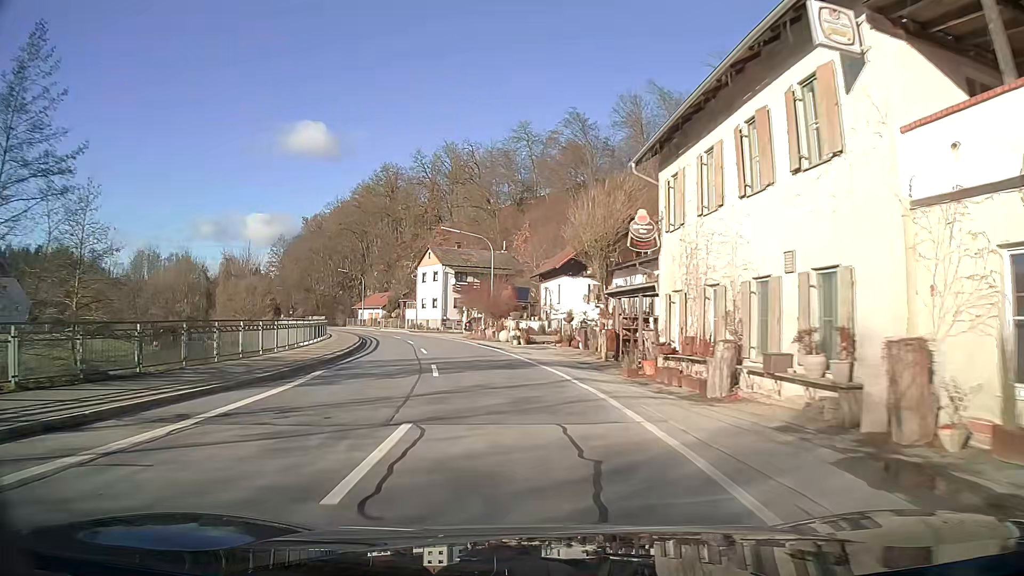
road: secondary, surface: asphalt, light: Day
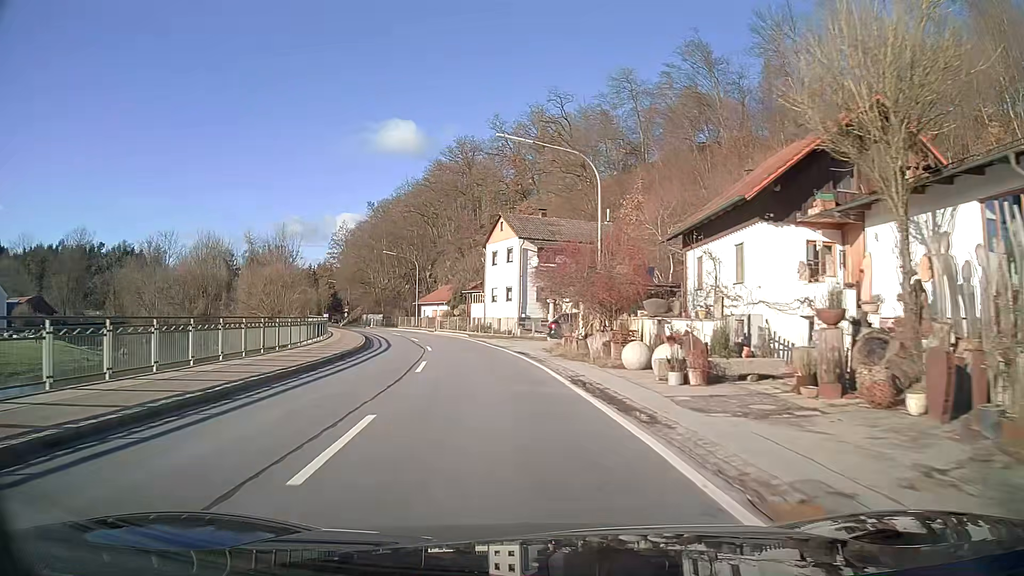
(-1.5, +23.8) m; -8°
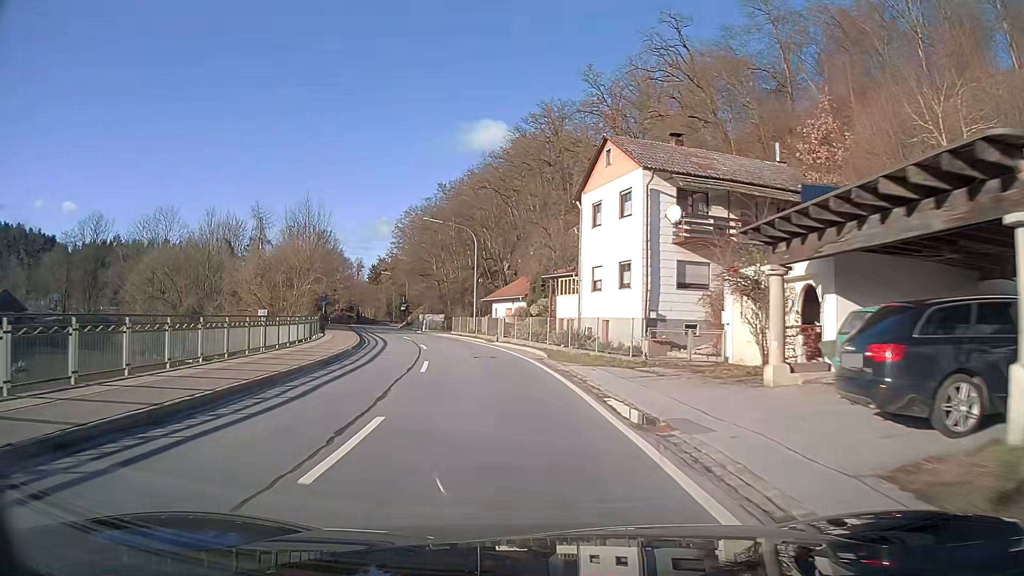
(-1.8, +24.1) m; -8°
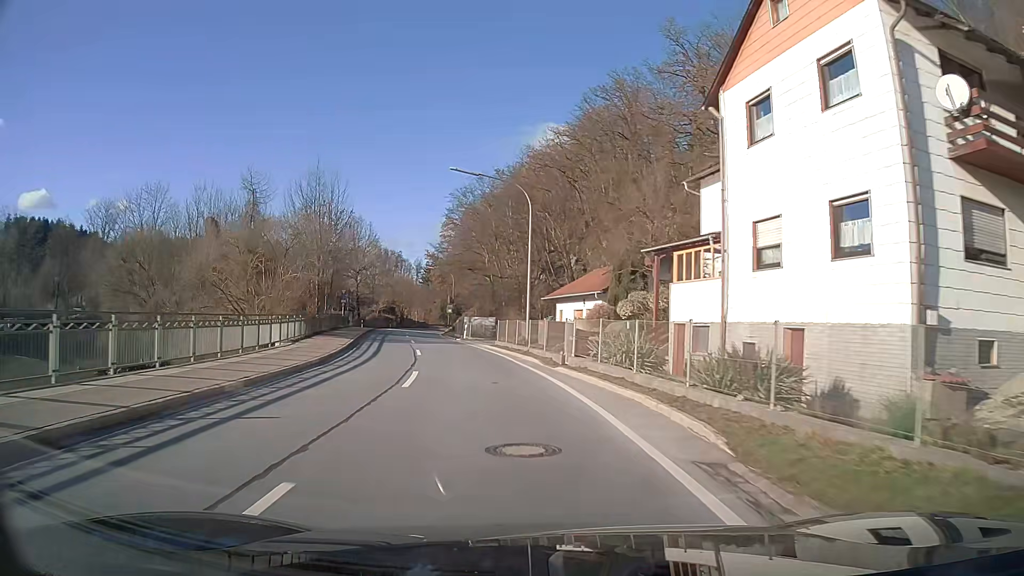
(-0.8, +16.3) m; -6°
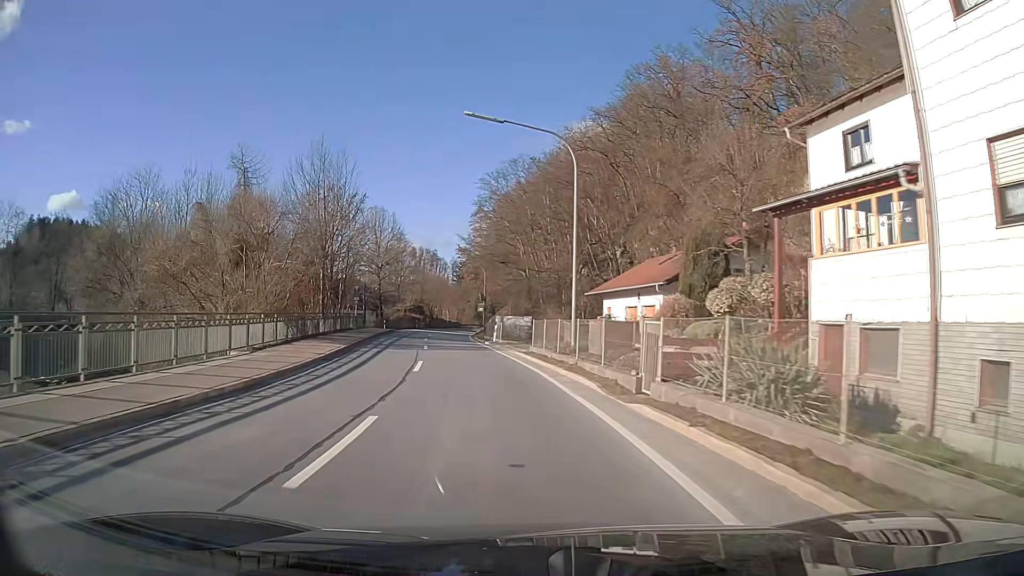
(-0.2, +8.2) m; -3°
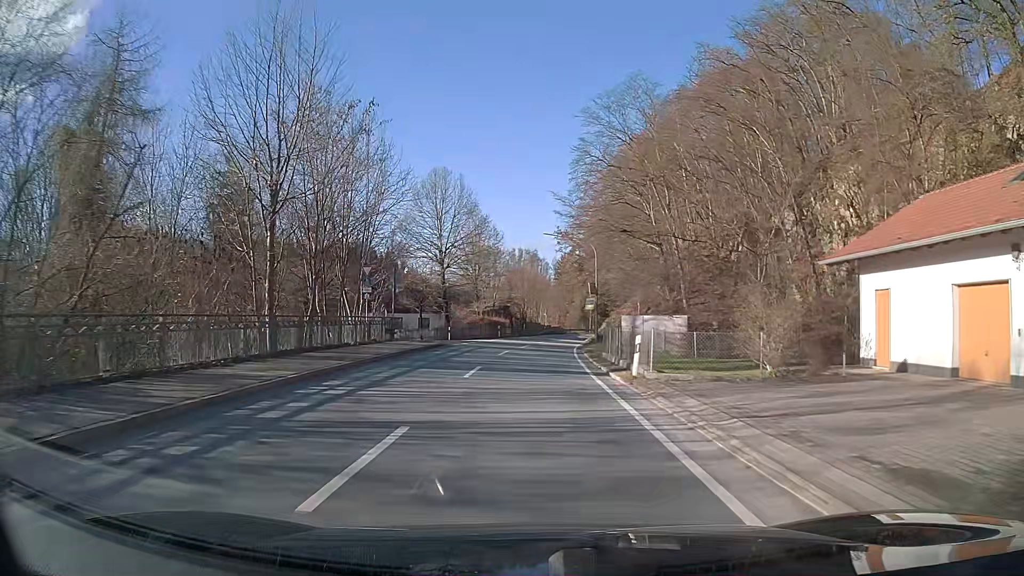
(-1.9, +24.8) m; -8°
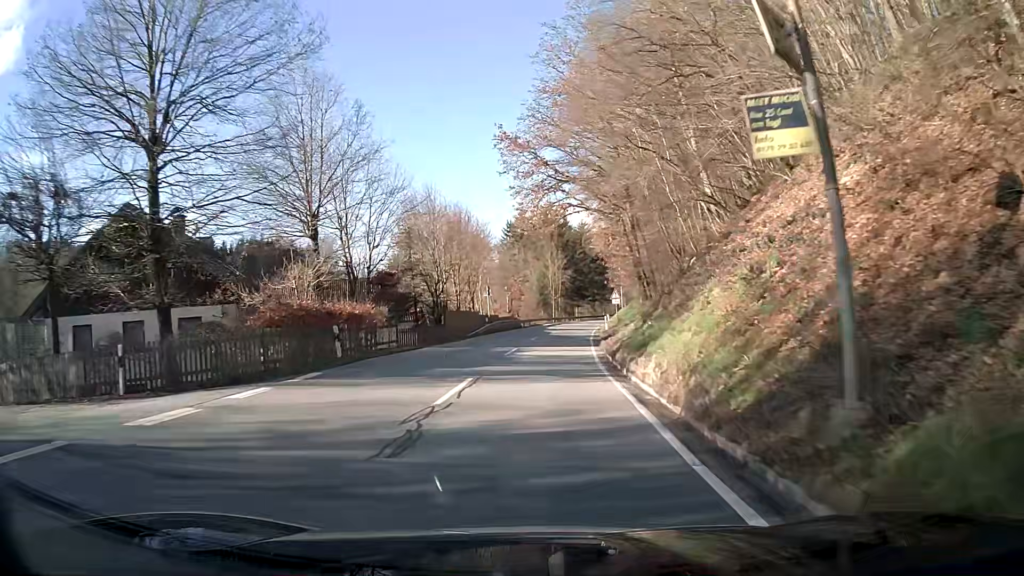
(+1.6, +40.7) m; +5°
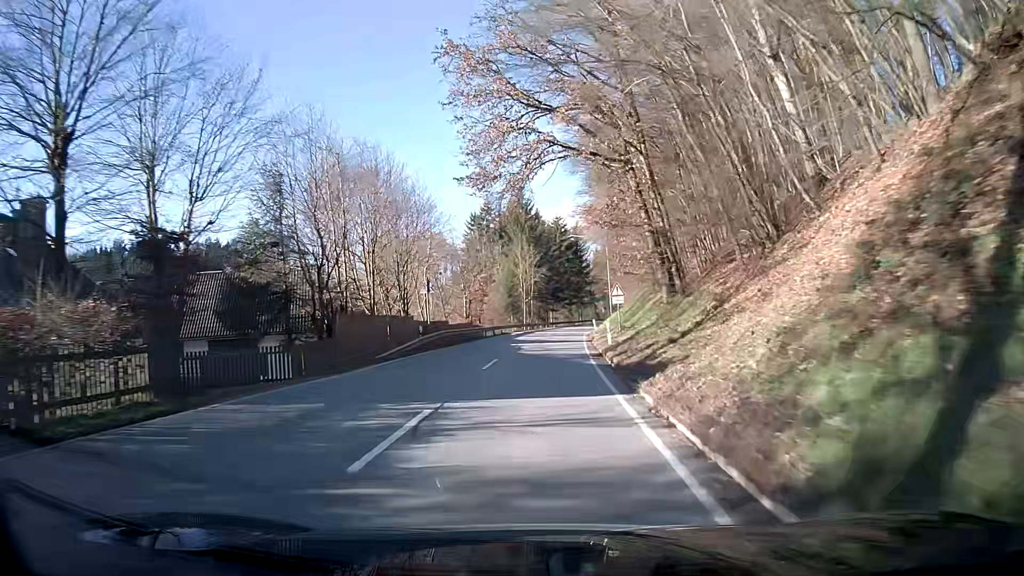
(+0.4, +16.1) m; +2°
